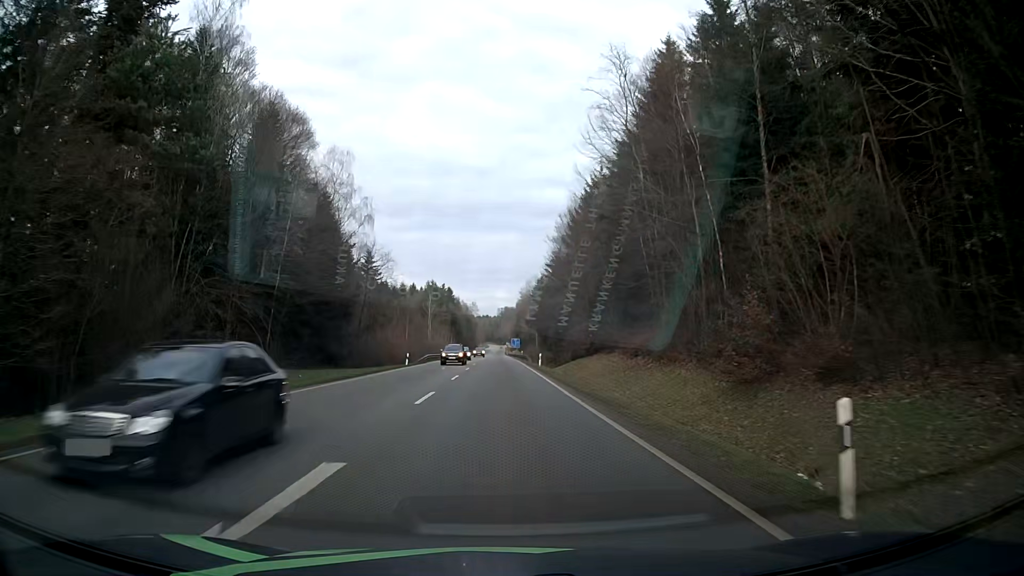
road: secondary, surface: asphalt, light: Day
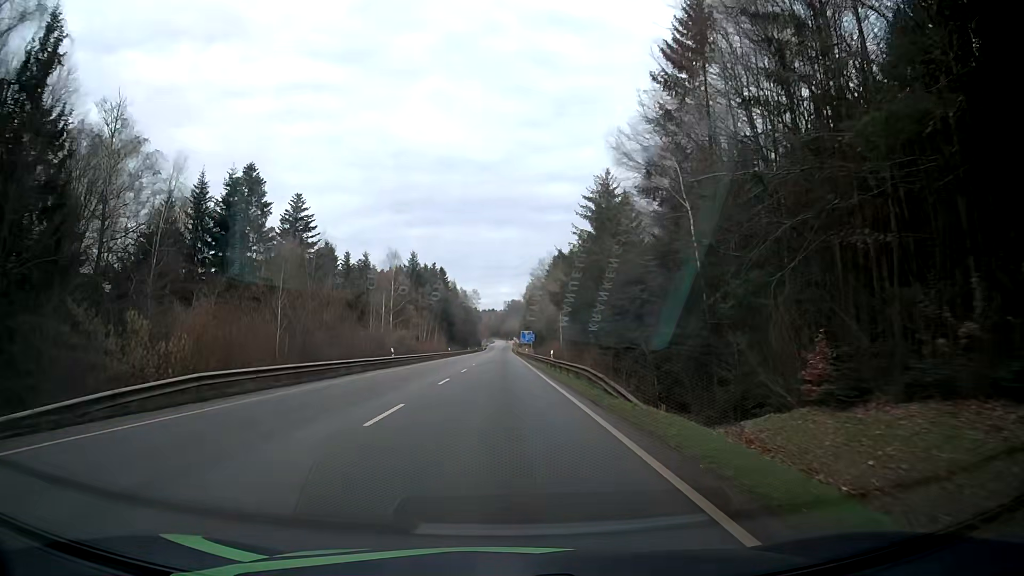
(+0.2, +53.3) m; 0°
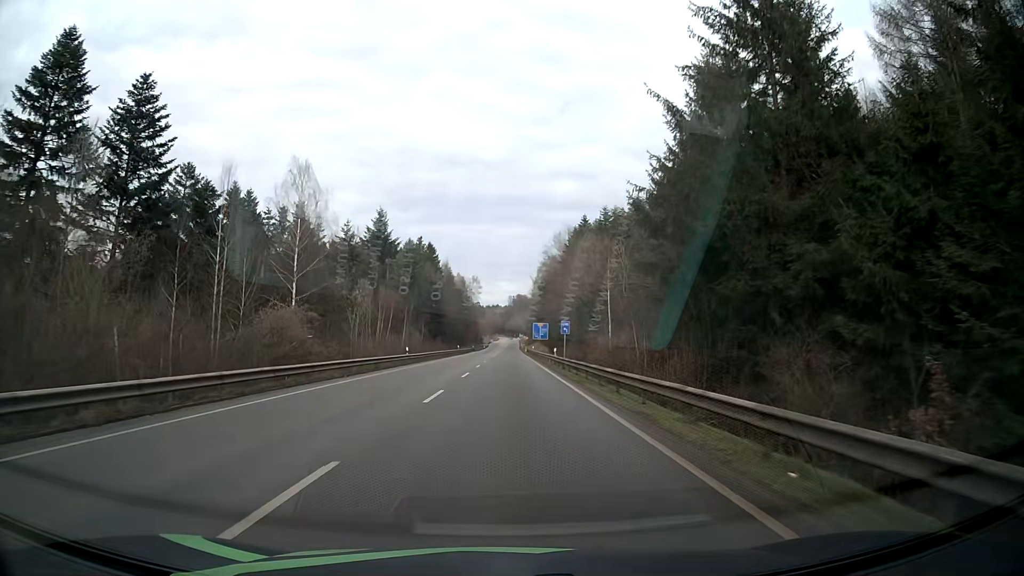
(-0.3, +44.0) m; -1°
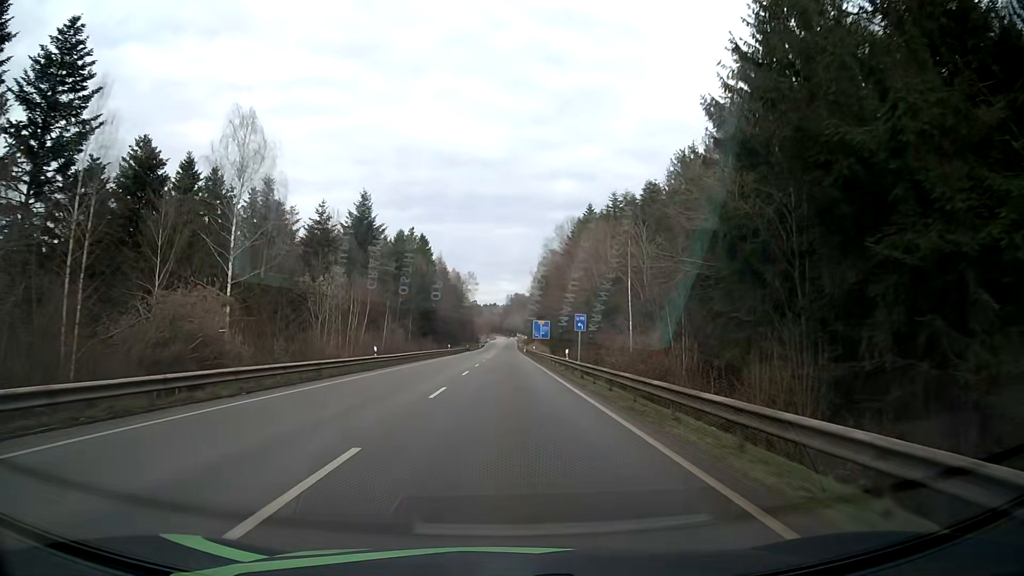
(+0.1, +11.1) m; +1°
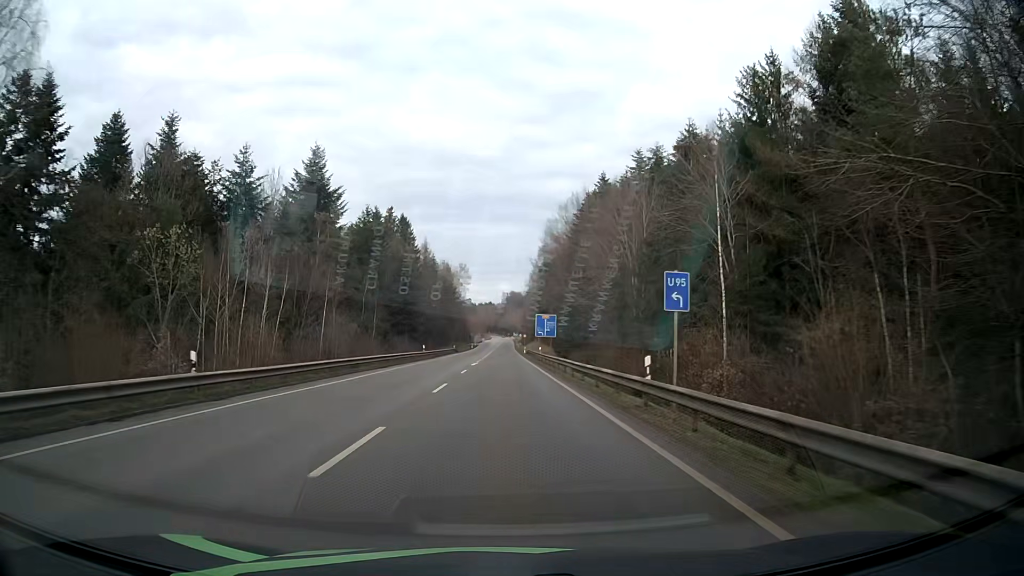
(-0.1, +22.2) m; 0°
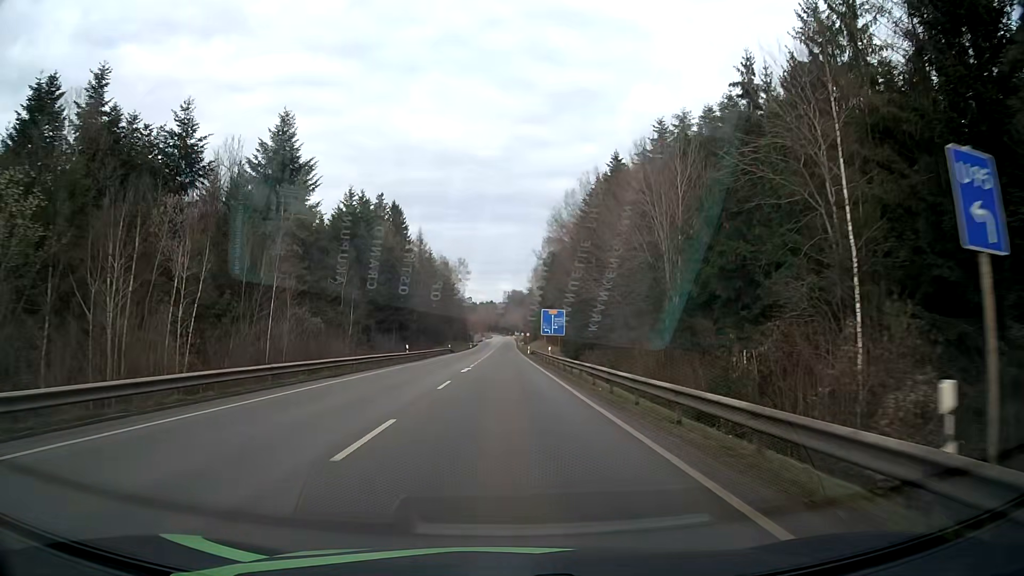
(0.0, +11.0) m; 0°
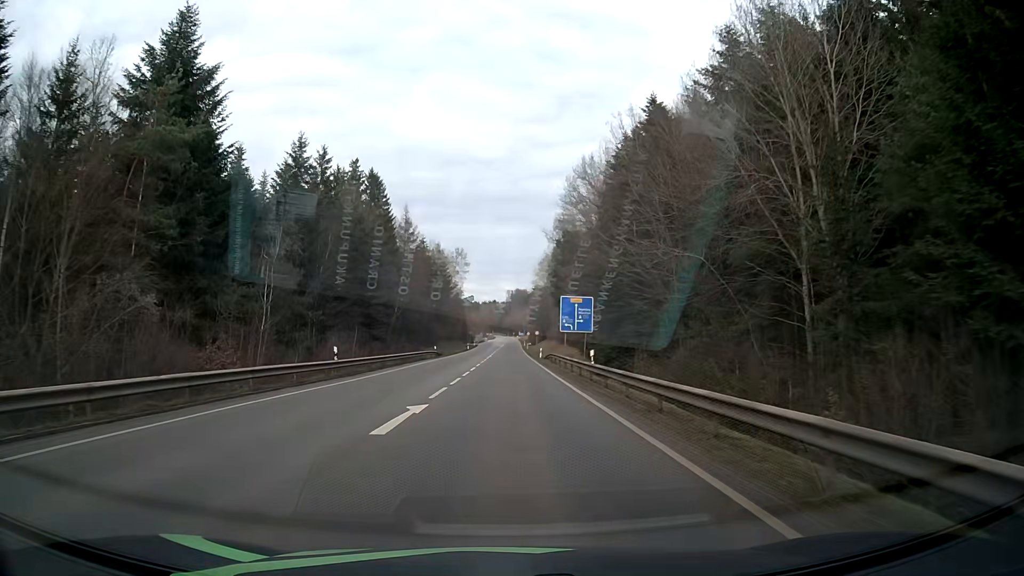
(+0.1, +22.1) m; 0°
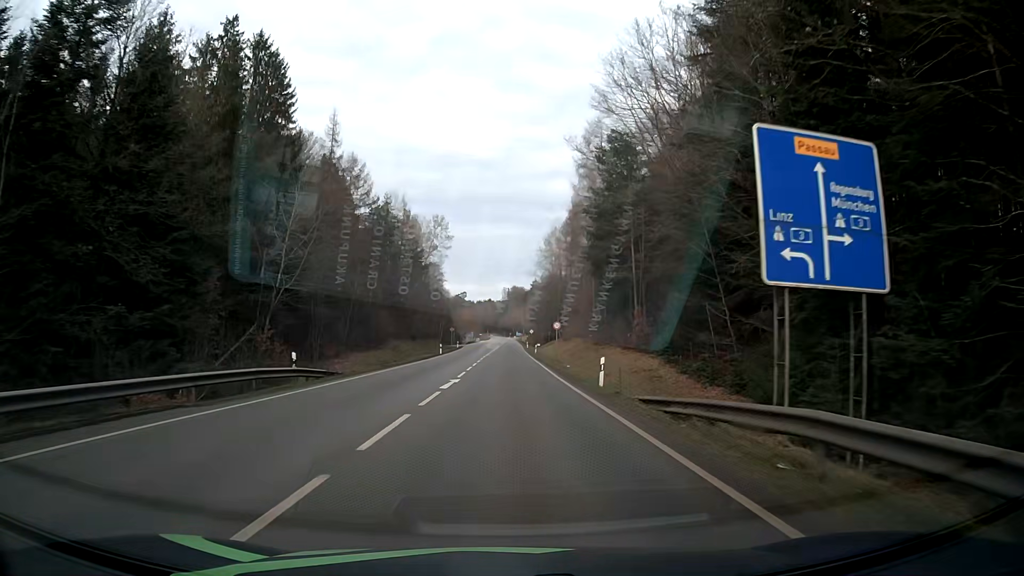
(-0.1, +44.0) m; 0°
(0, +10) (0, +20) (0, +30) (0, +40) (0, +50) (0, +60) (0, +70) (0, +80) (0, +90) (0, +100) m
